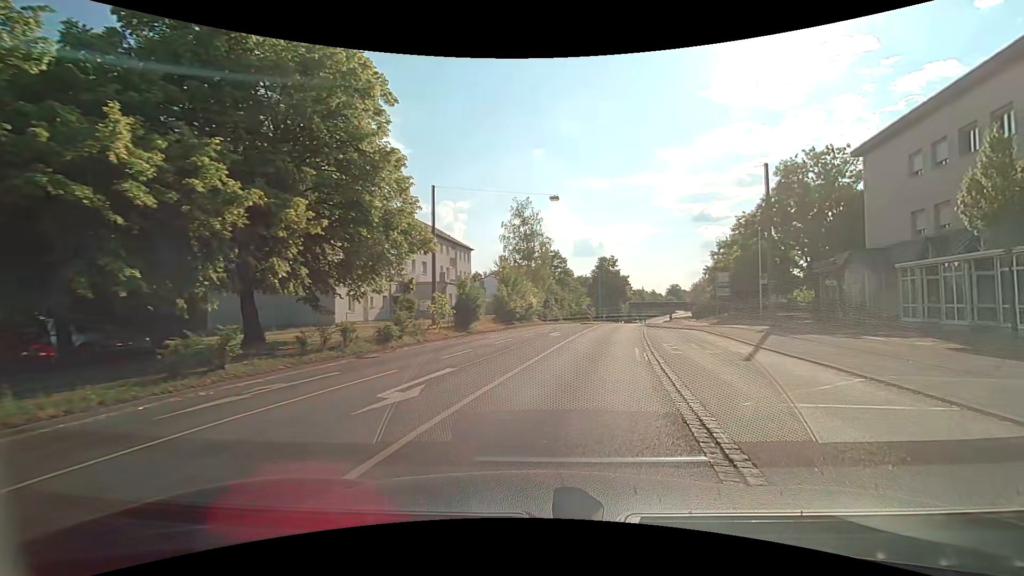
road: tertiary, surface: asphalt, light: Day
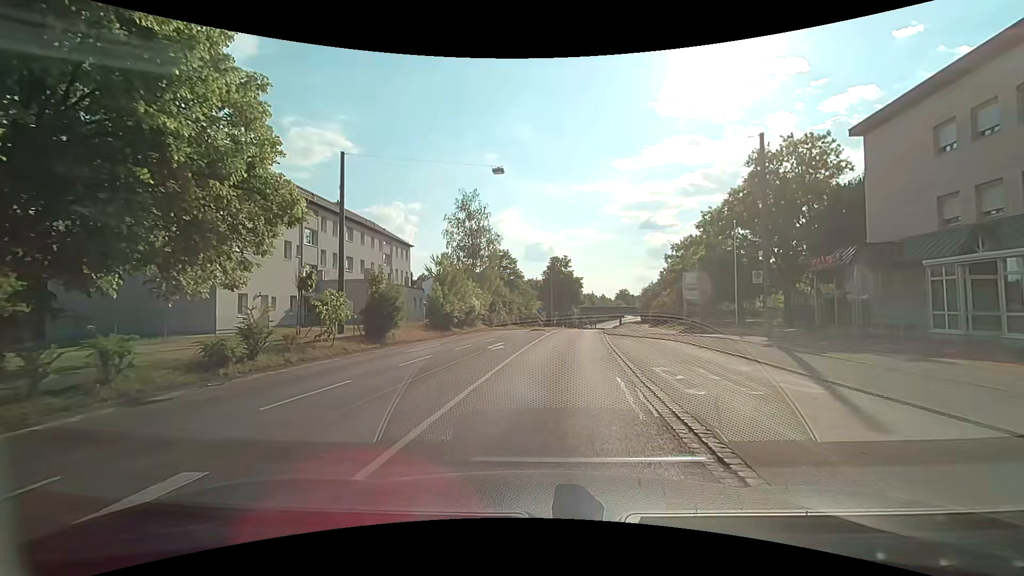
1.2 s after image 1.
(+0.3, +7.0) m; +5°
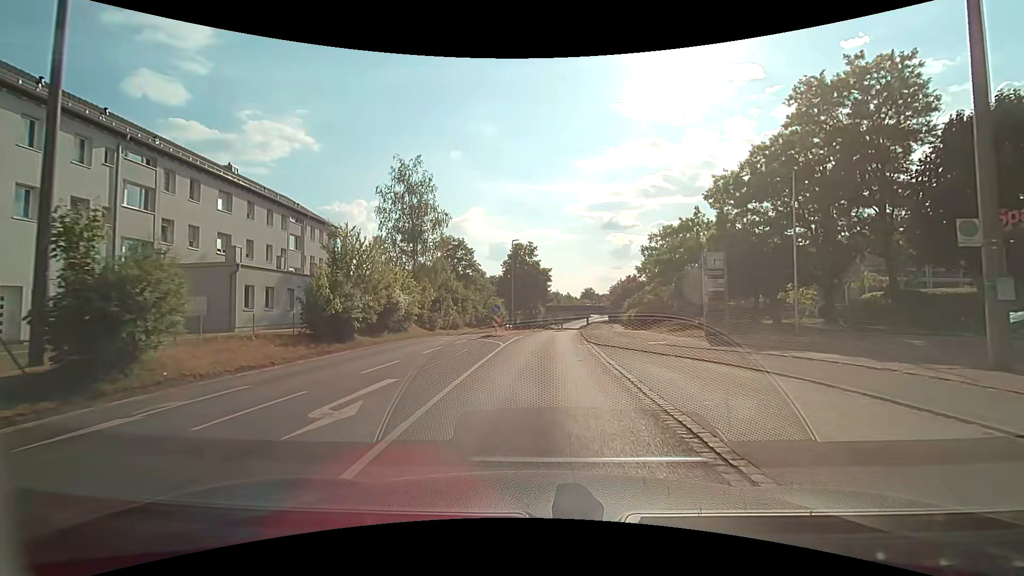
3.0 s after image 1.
(+0.5, +13.2) m; +4°
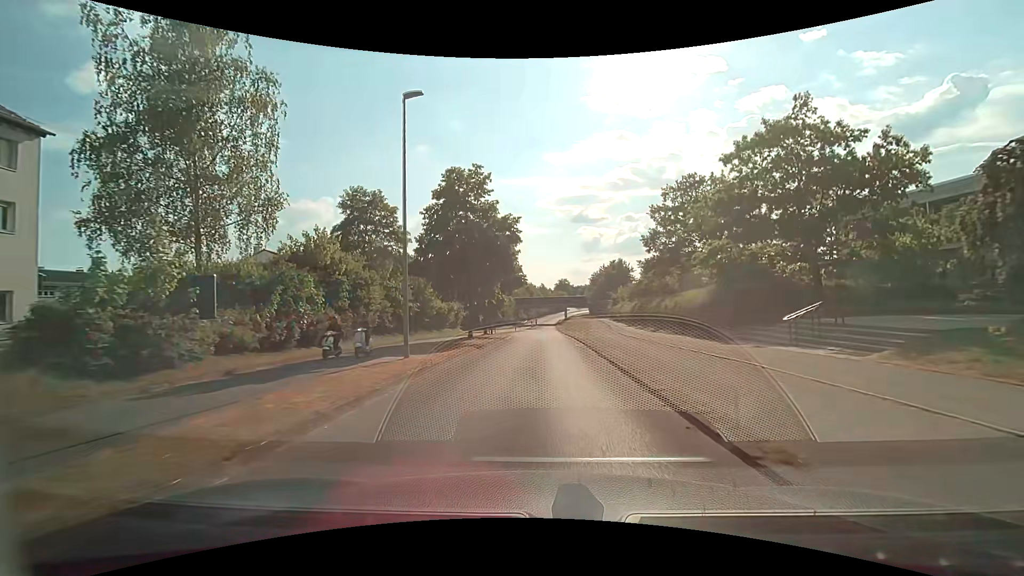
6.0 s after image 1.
(+0.6, +28.6) m; +2°
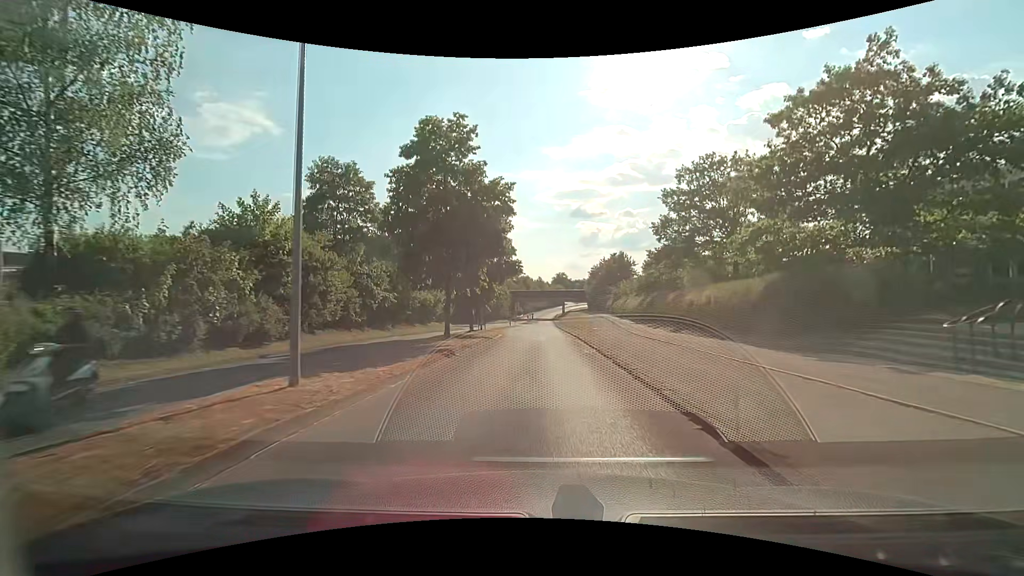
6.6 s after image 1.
(+0.1, +6.5) m; +1°
(0, +10) (0, +20) (+1, +30) (+1, +40) (+1, +50) (+1, +60) (+1, +70) (+2, +80) (+2, +90) (+2, +100) m
